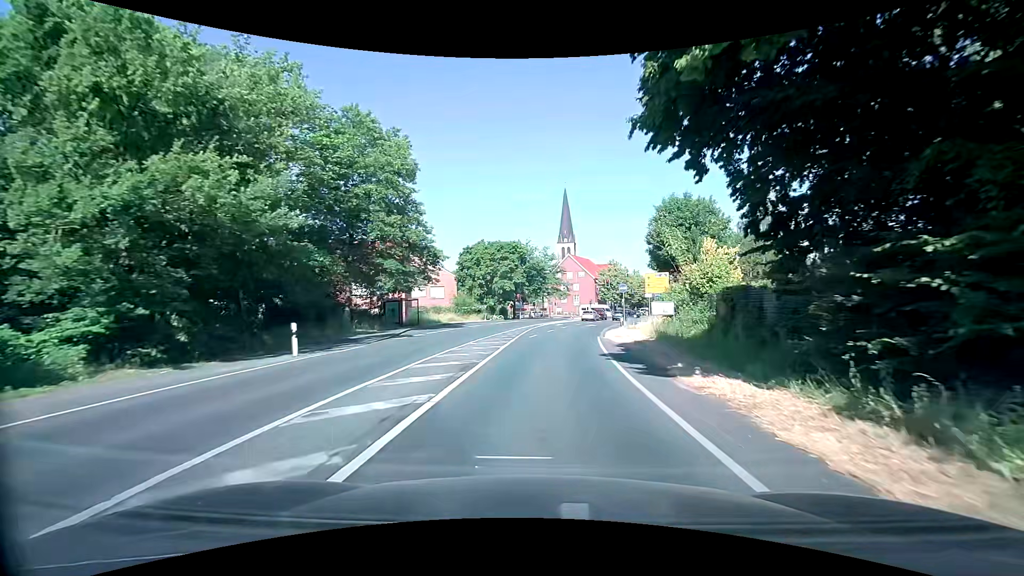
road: secondary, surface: asphalt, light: Day
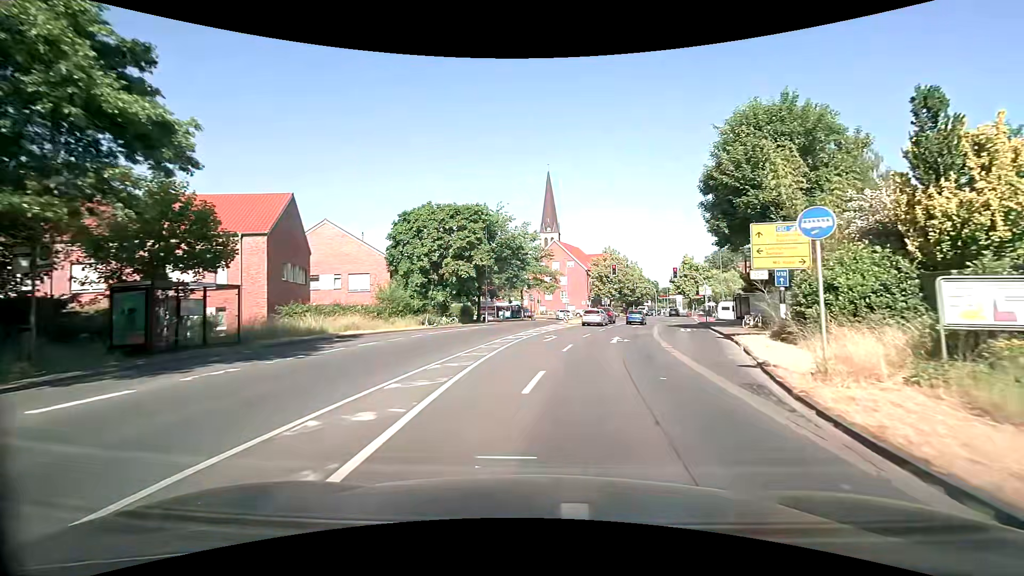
(+0.6, +25.6) m; +2°
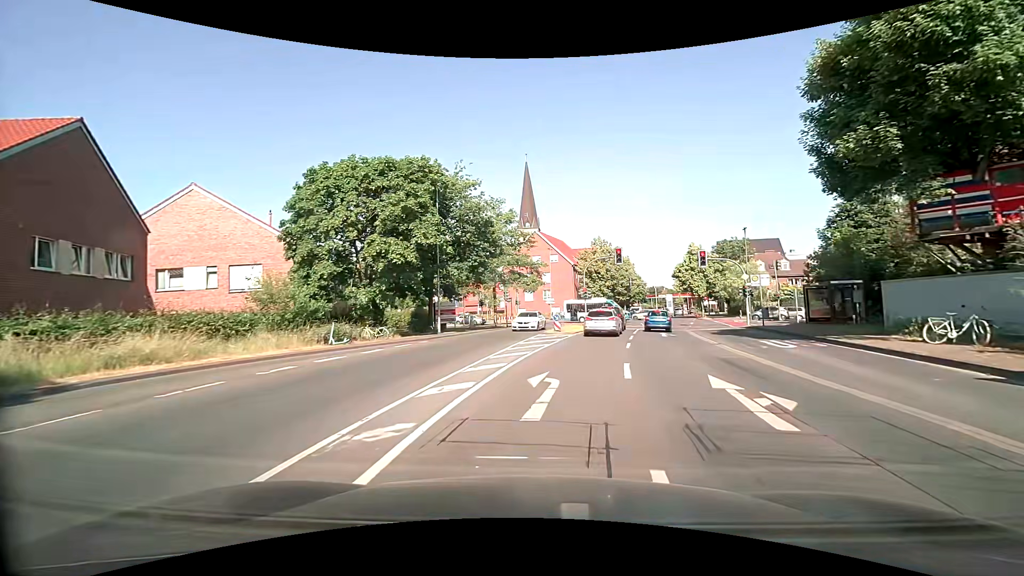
(+0.2, +15.7) m; +2°
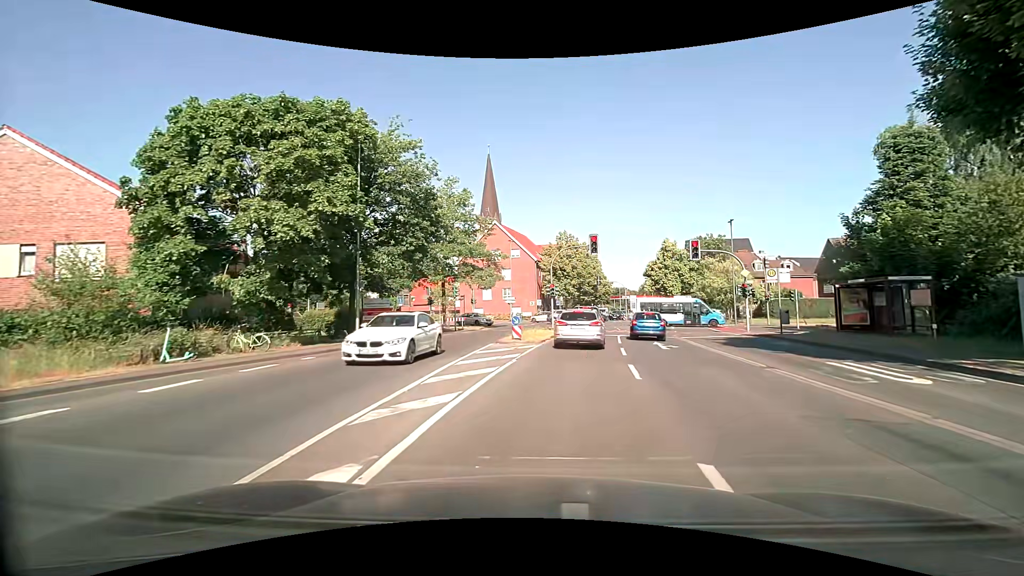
(+0.3, +8.2) m; +4°
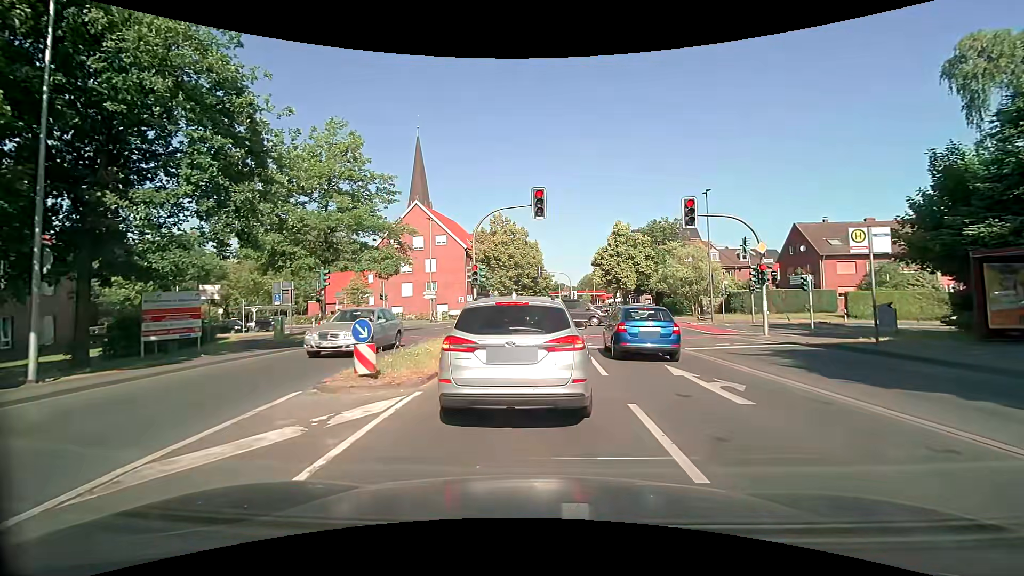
(+0.9, +12.1) m; +7°
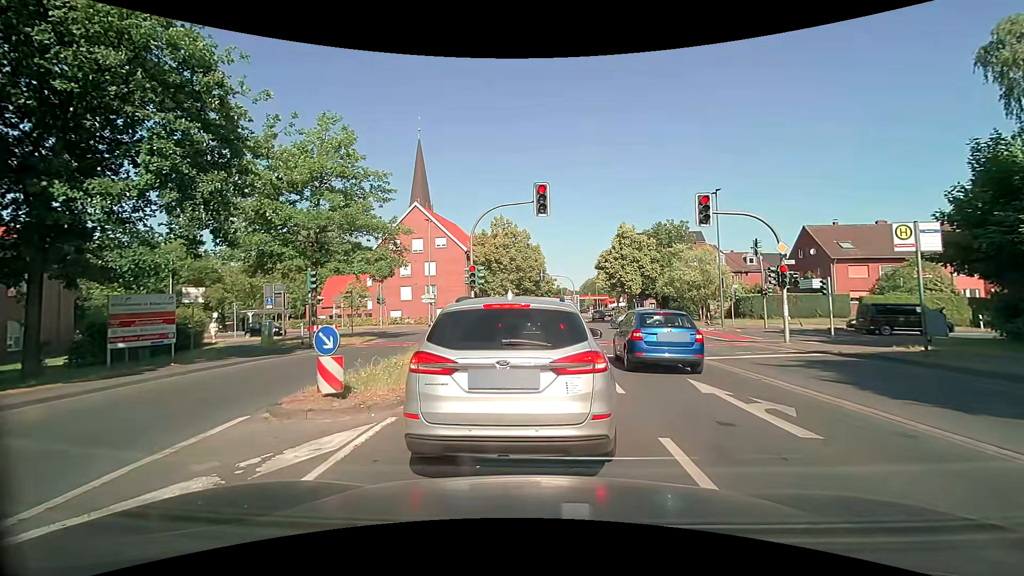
(0.0, +1.5) m; -1°
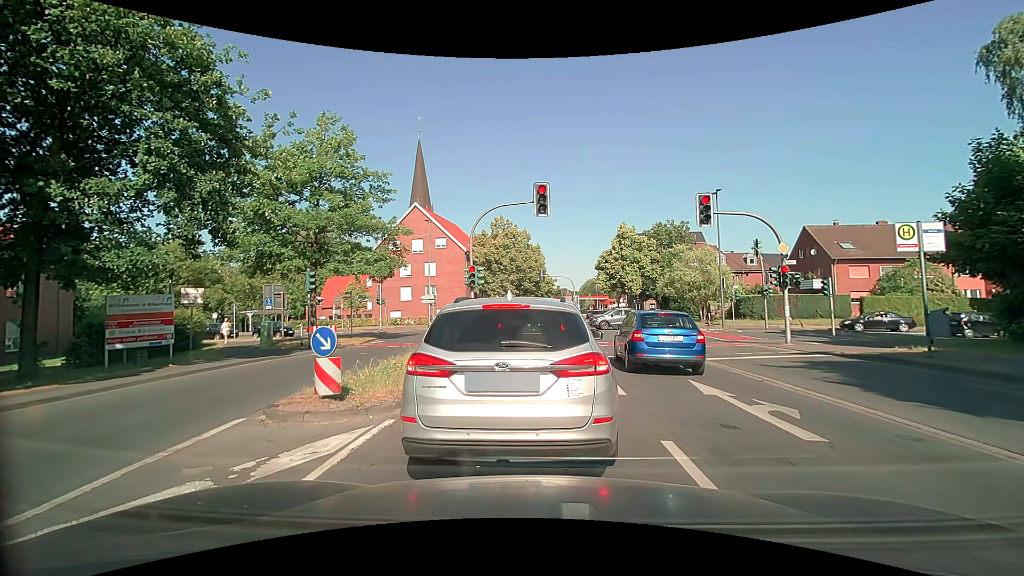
(0.0, +0.2) m; 0°
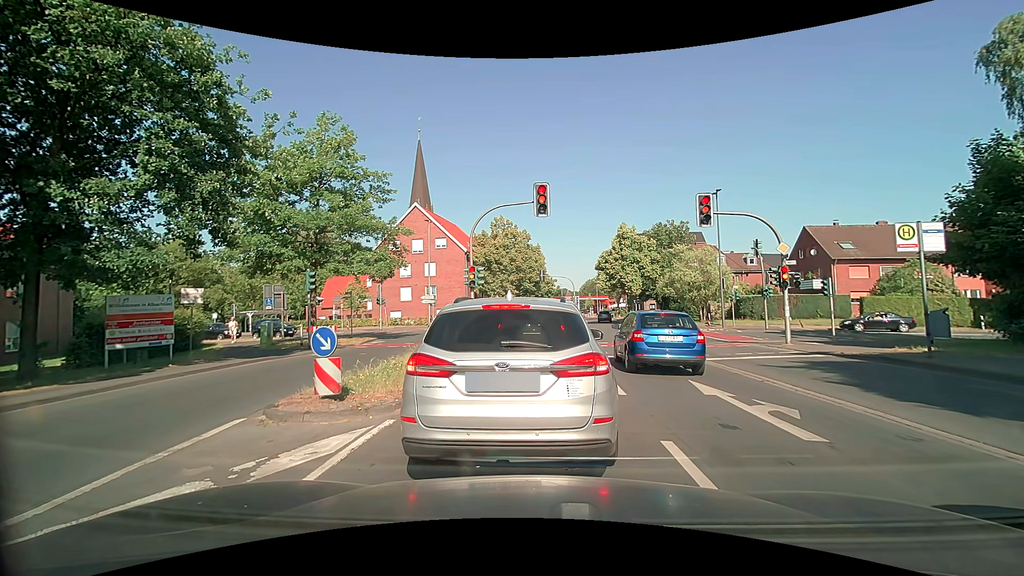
(0.0, 0.0) m; 0°
